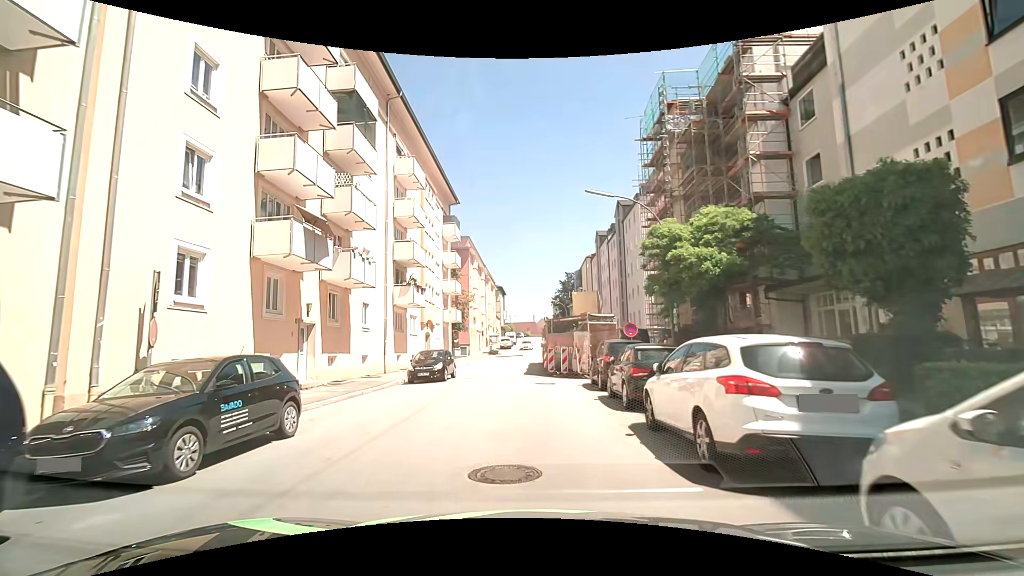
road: tertiary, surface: asphalt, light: Day
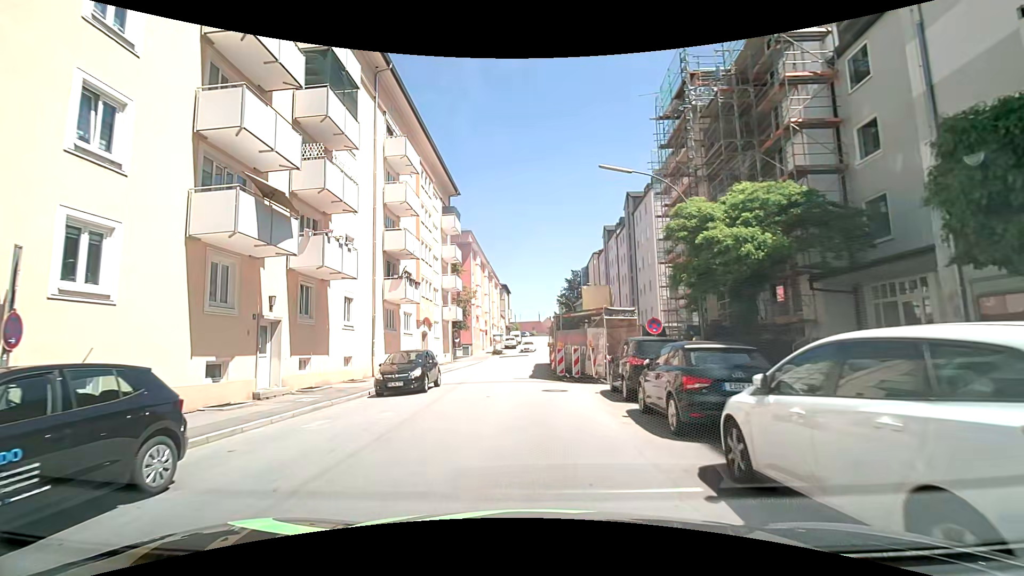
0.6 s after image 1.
(0.0, +3.2) m; -1°
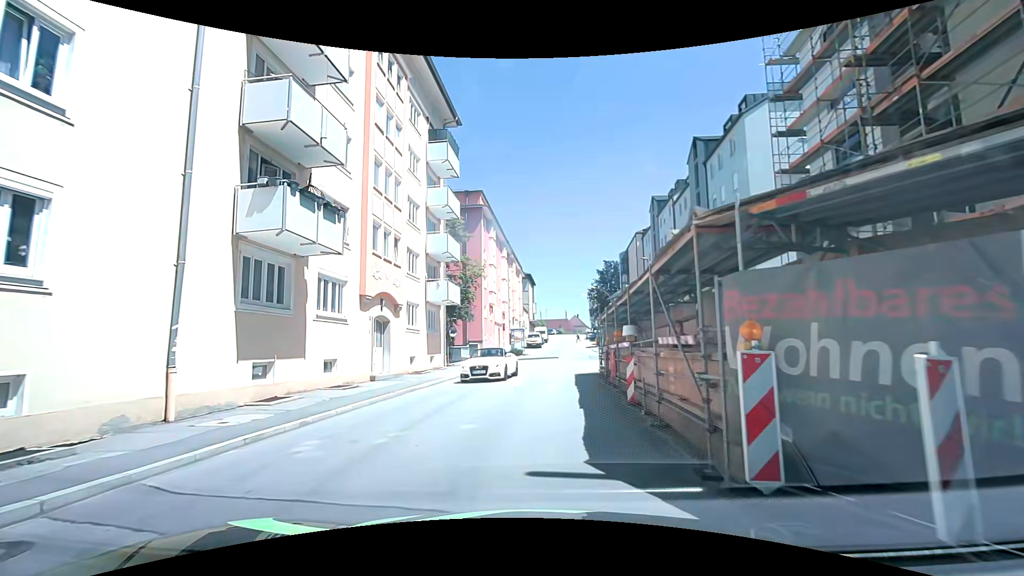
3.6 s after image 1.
(-0.4, +16.2) m; -2°
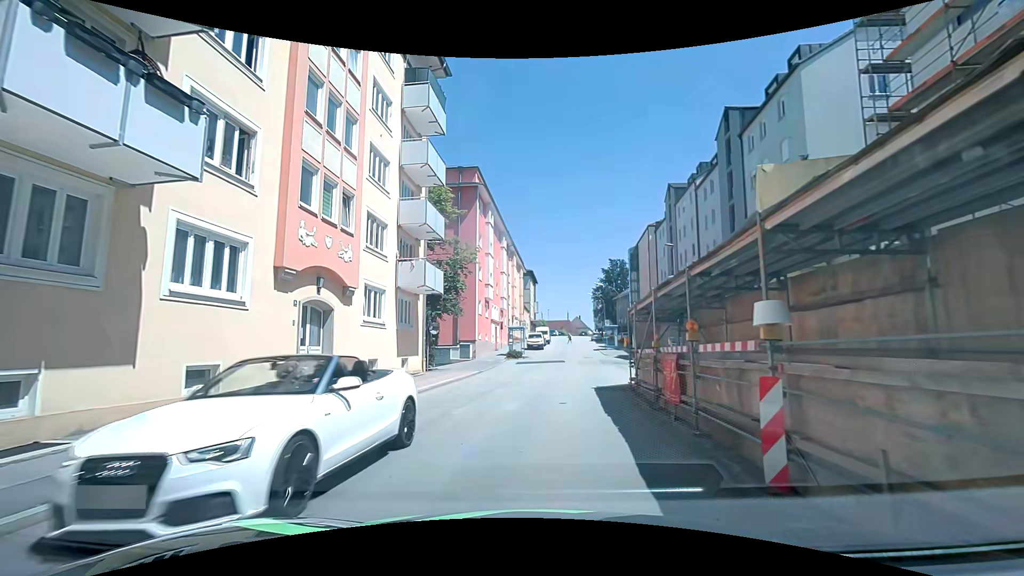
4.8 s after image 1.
(-0.2, +6.7) m; -1°
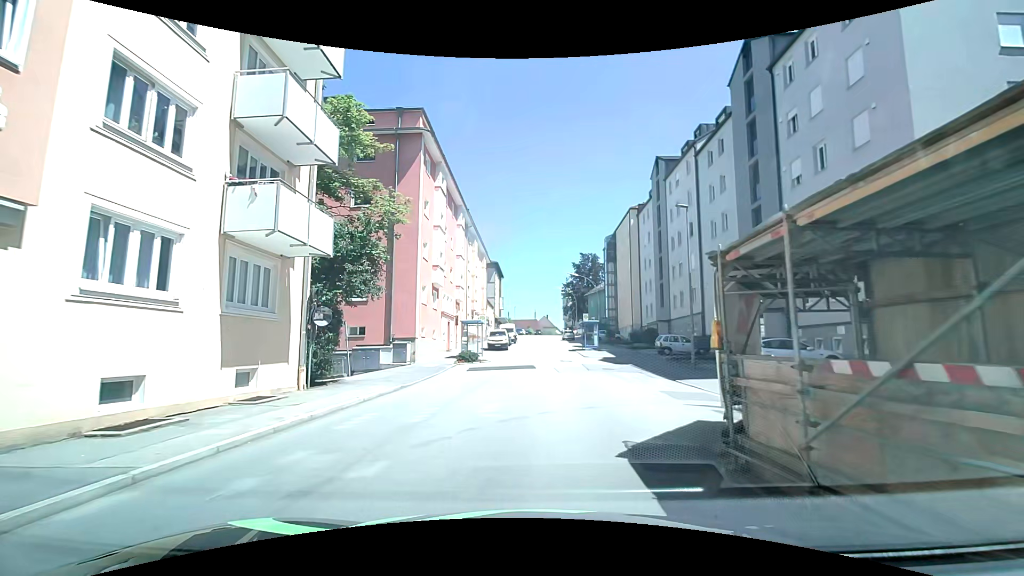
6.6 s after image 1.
(+0.1, +10.1) m; +3°
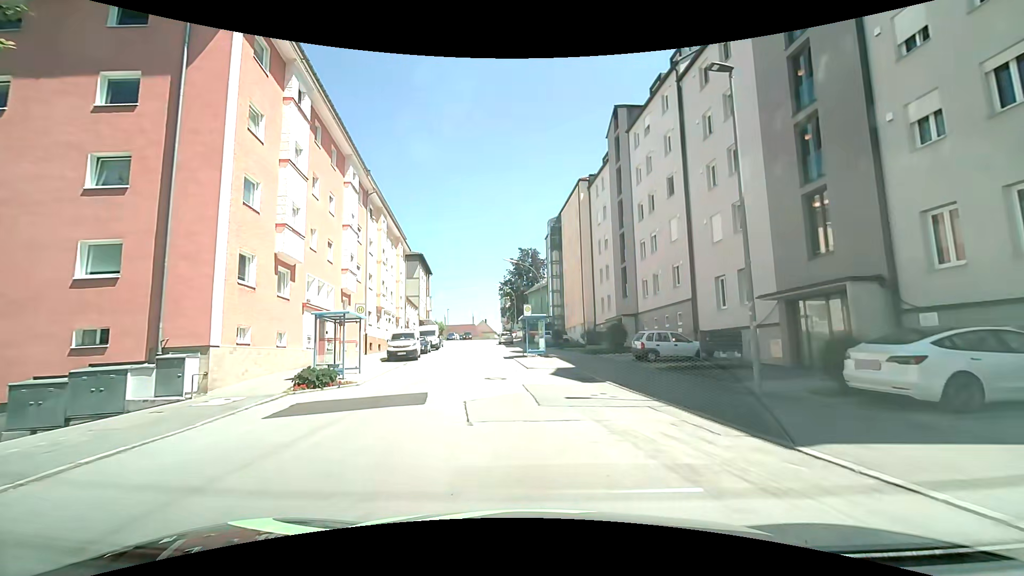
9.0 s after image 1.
(+0.9, +13.2) m; +6°
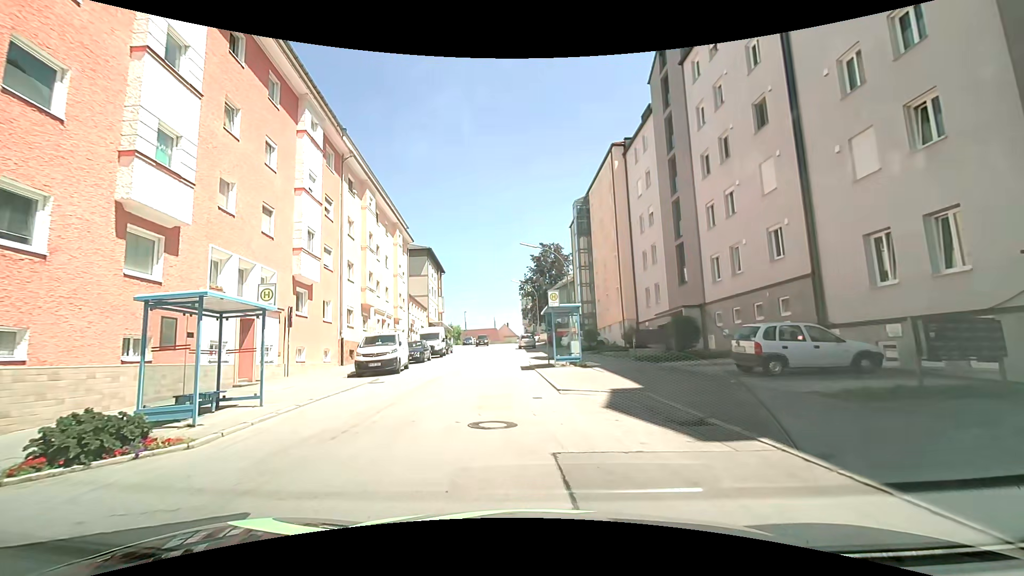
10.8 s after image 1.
(-0.1, +9.4) m; -2°
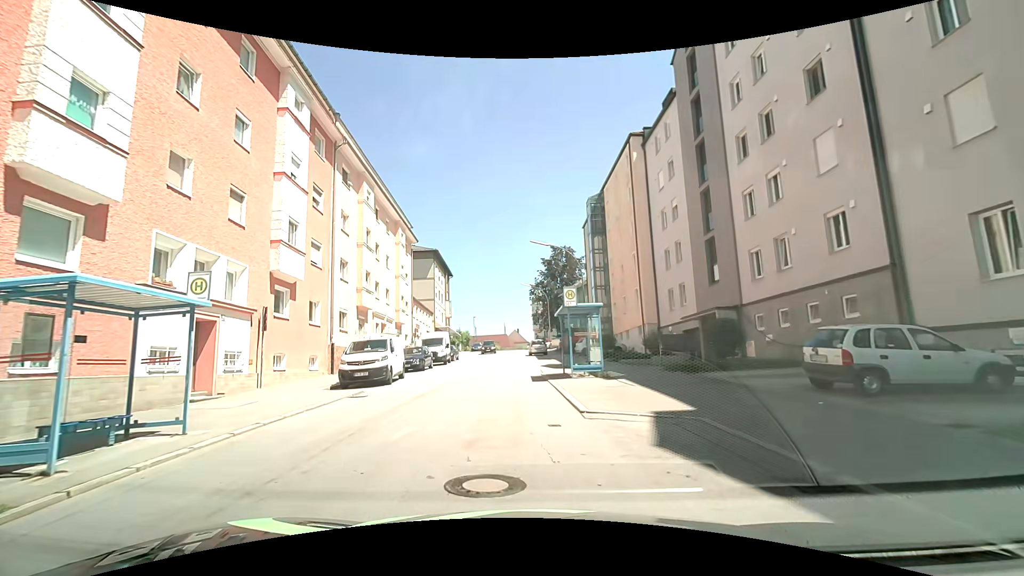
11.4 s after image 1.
(0.0, +3.1) m; -1°
(0, +10) (-1, +20) (-1, +30) (-2, +40) (-2, +50) (-2, +60) (-2, +70) (-3, +80) (-3, +90) (-3, +100) m
